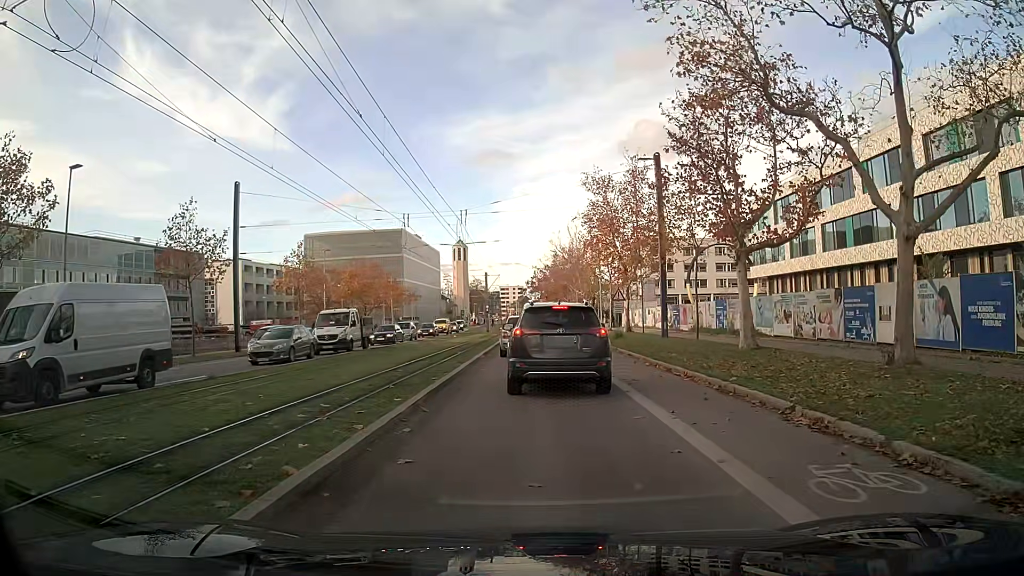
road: secondary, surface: asphalt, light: Day
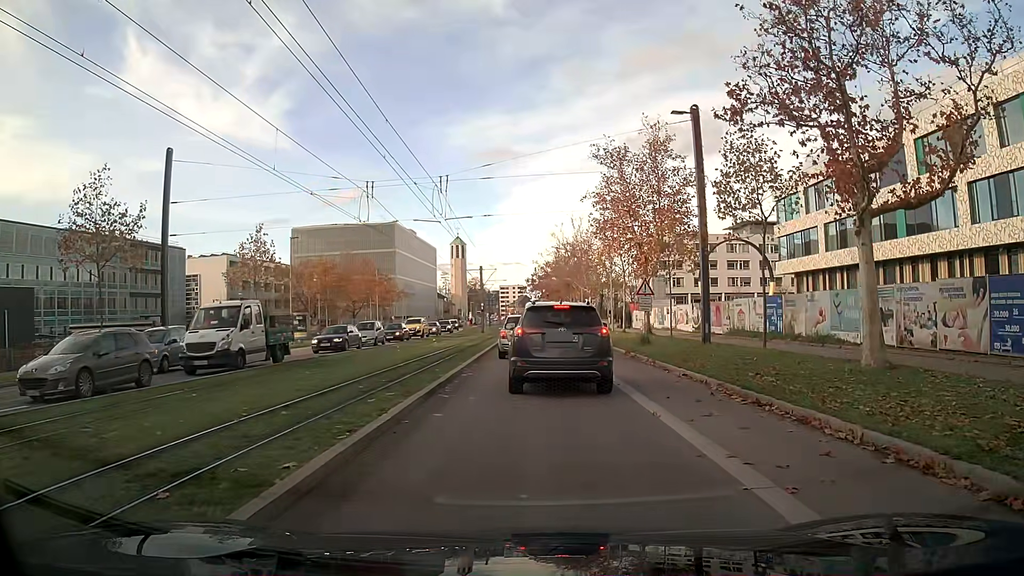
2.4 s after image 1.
(0.0, +9.0) m; 0°
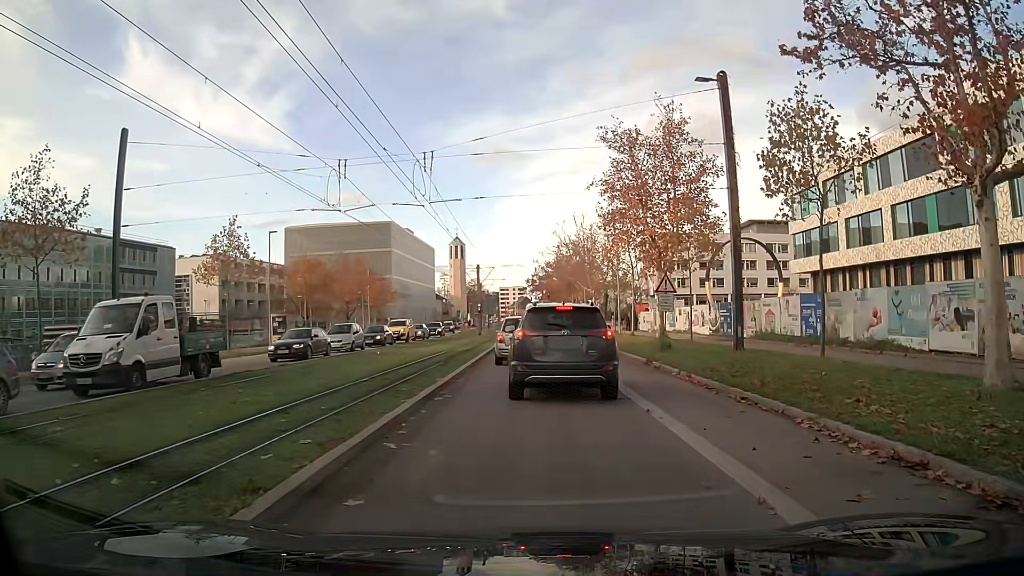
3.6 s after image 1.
(0.0, +4.5) m; 0°
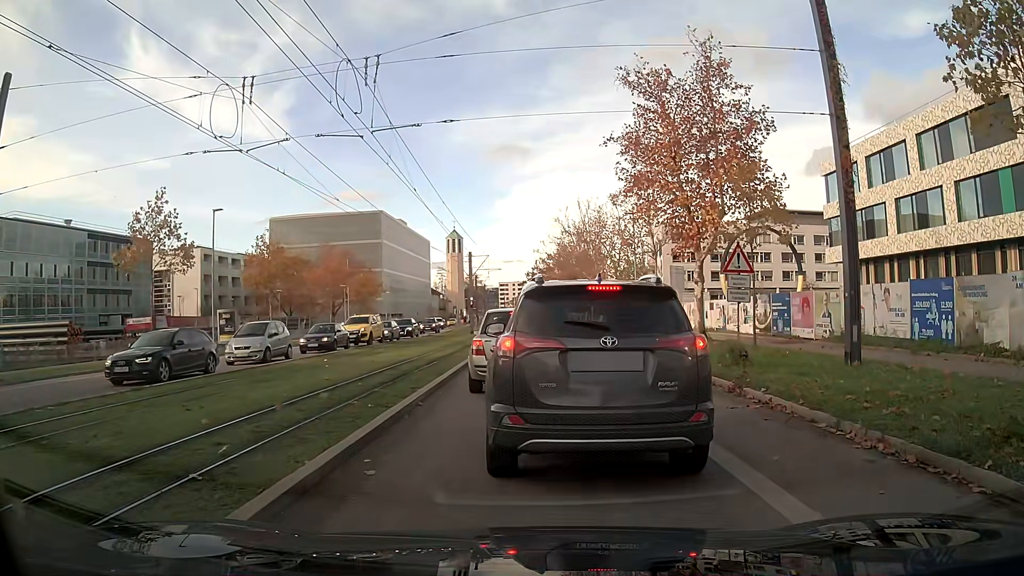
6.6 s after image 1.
(+0.1, +8.8) m; 0°
